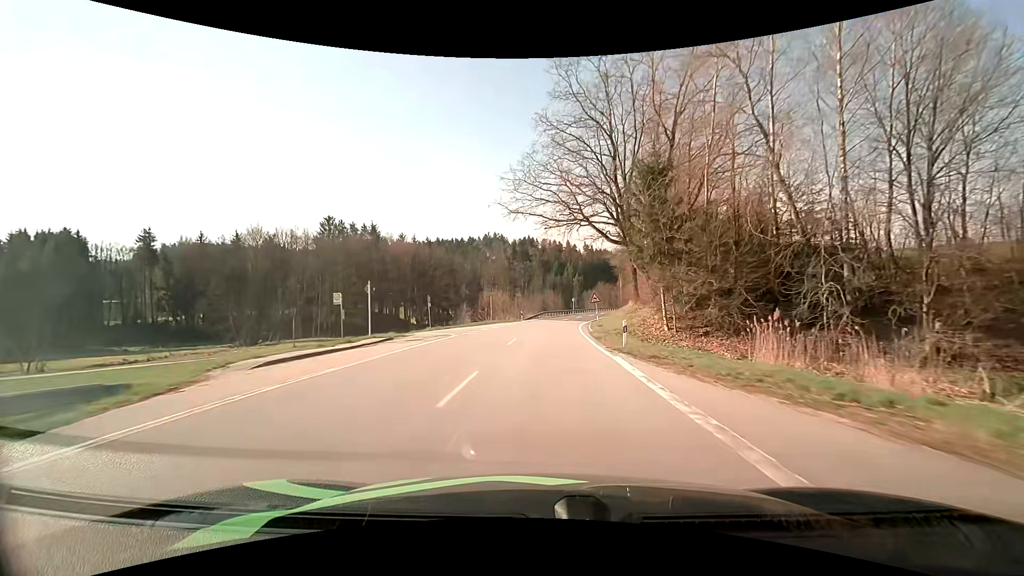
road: secondary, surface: asphalt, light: Day
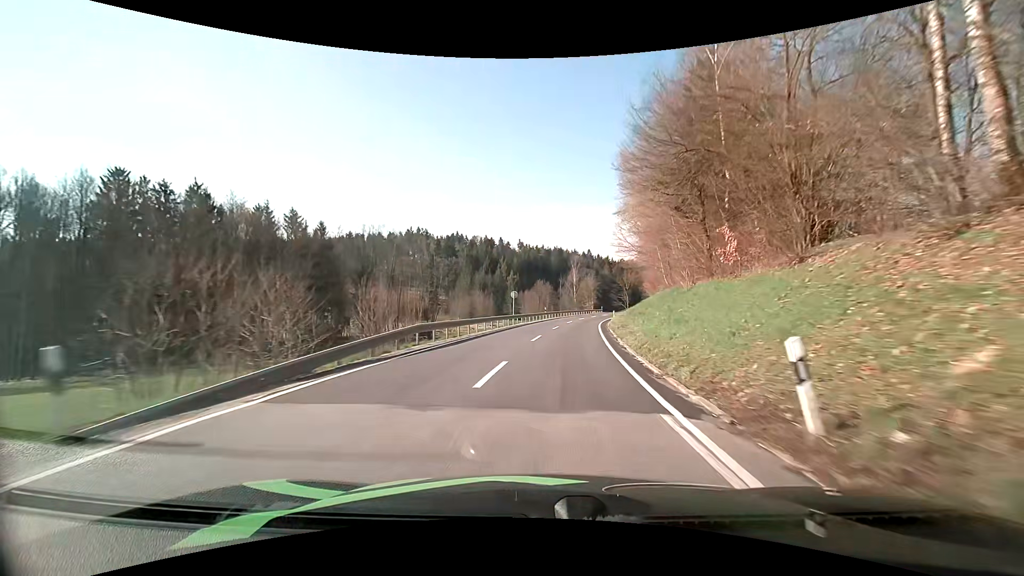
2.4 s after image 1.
(+2.2, +46.2) m; +8°
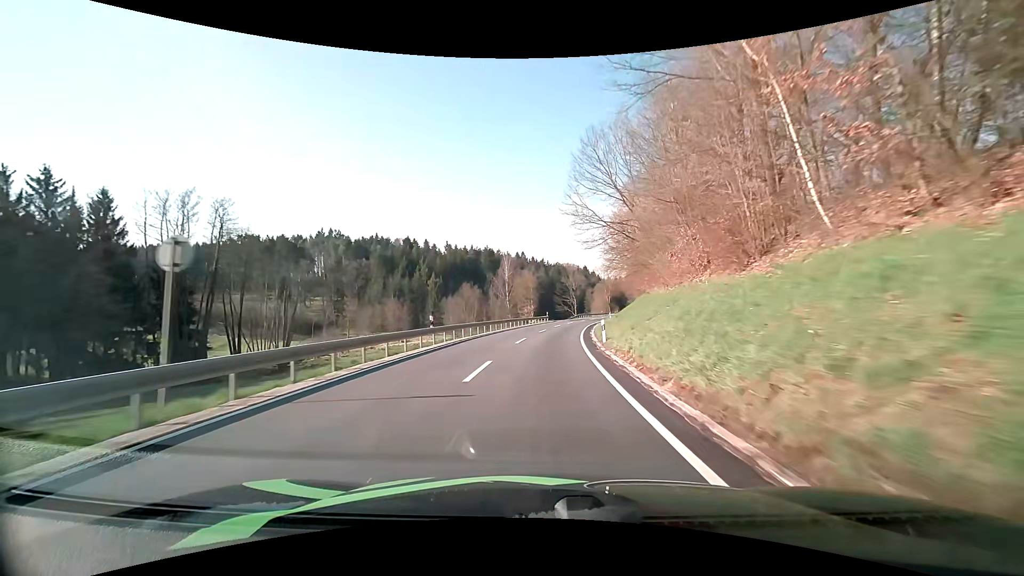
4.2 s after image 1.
(+2.3, +34.4) m; +7°
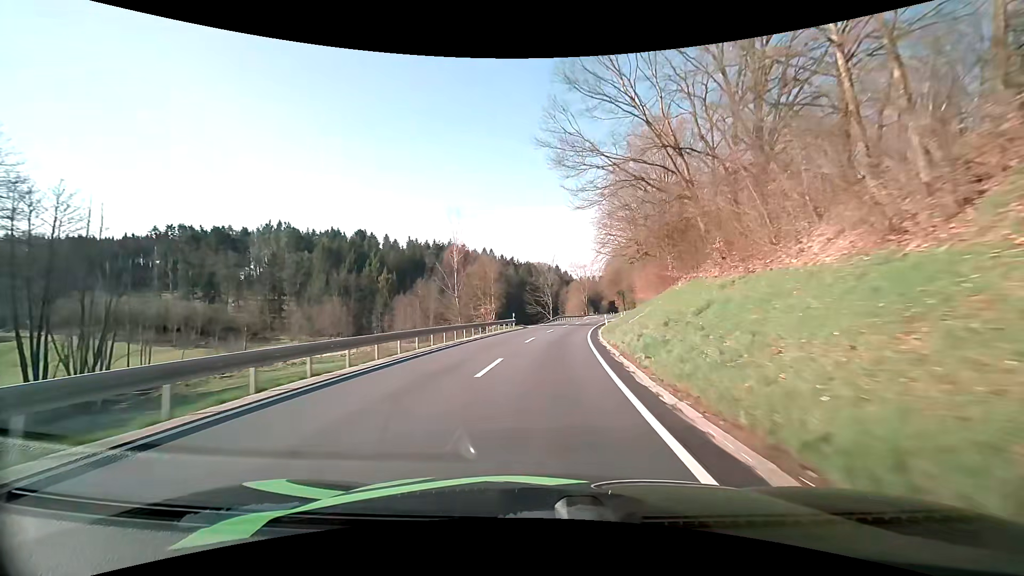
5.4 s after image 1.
(+0.7, +23.3) m; +3°
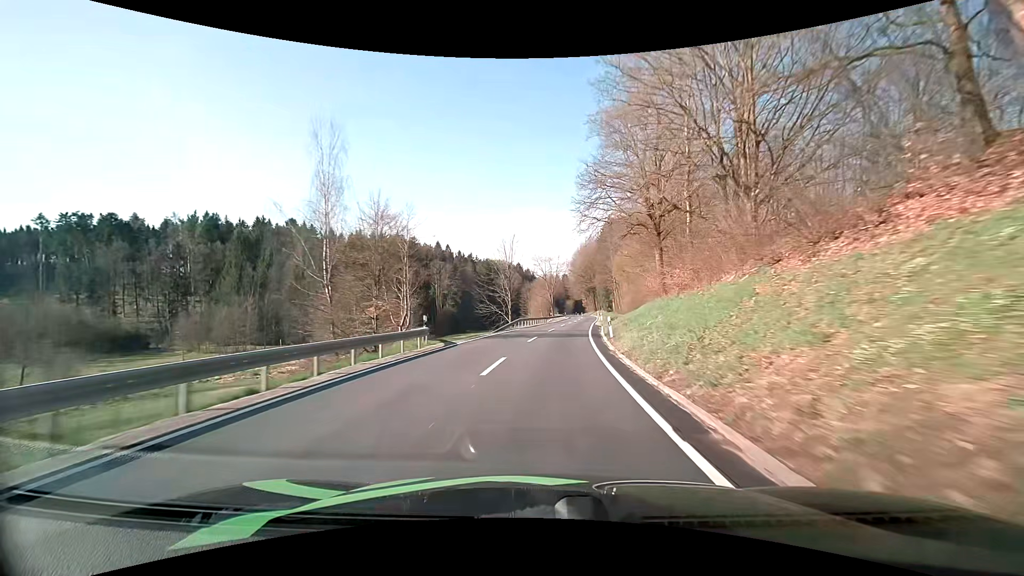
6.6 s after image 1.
(+0.9, +23.6) m; +4°
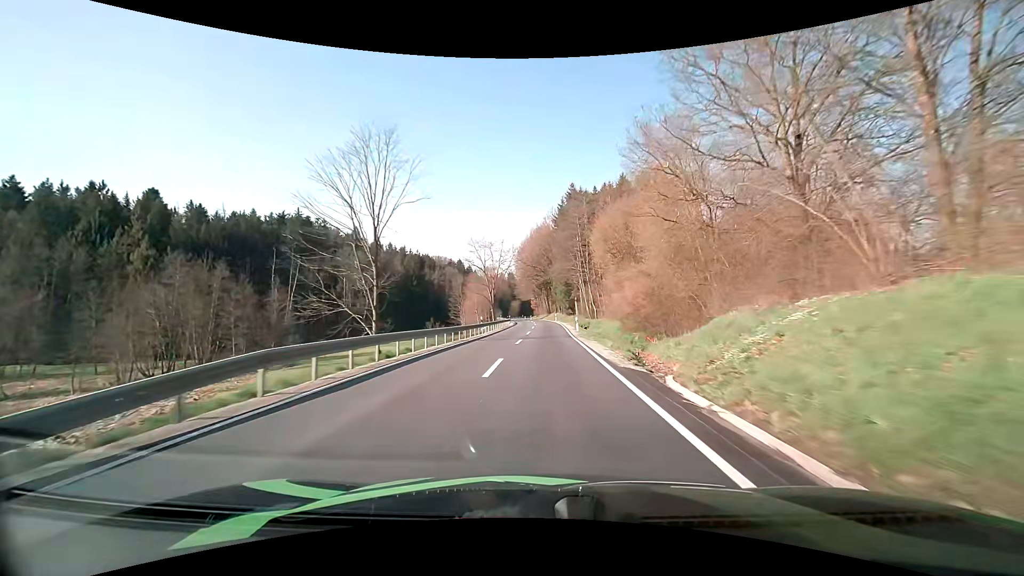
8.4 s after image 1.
(+2.0, +36.3) m; +6°
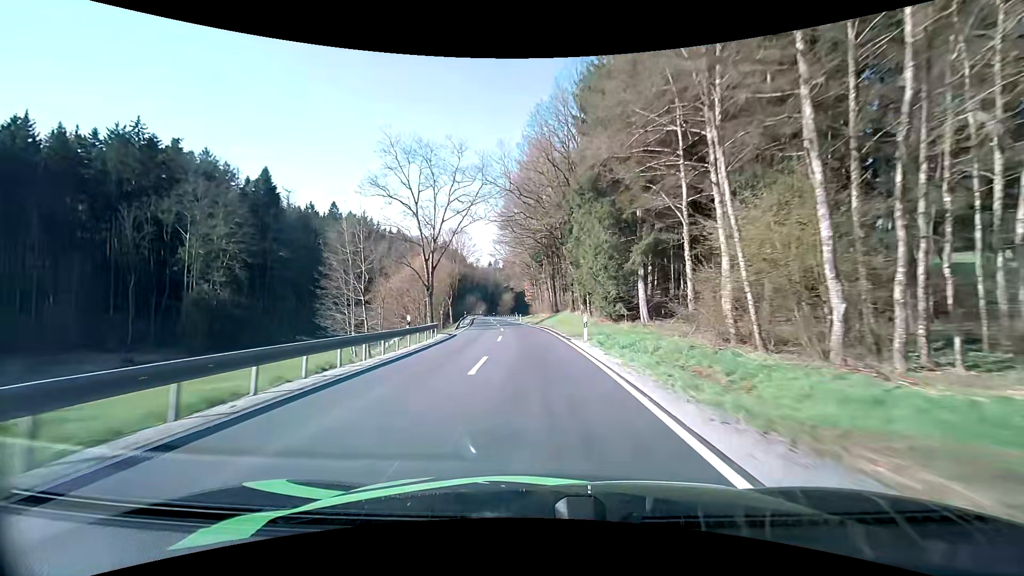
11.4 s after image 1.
(+1.1, +60.0) m; 0°
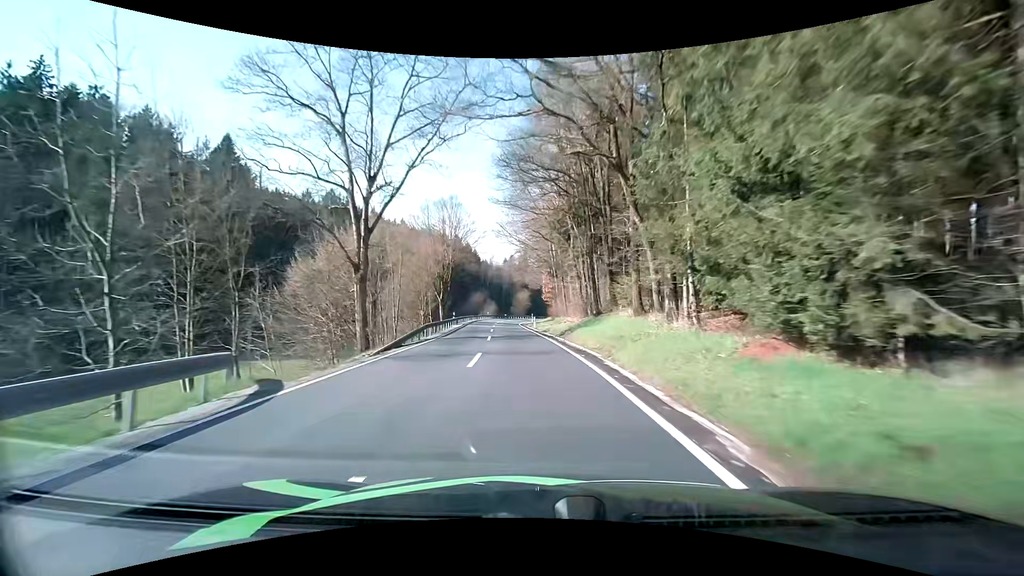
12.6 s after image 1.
(-0.3, +22.7) m; -2°
(0, +10) (-1, +20) (-1, +30) (-2, +40) (-3, +50) (-4, +60) (-4, +70) (-5, +80) (-5, +90) (-4, +100) m
